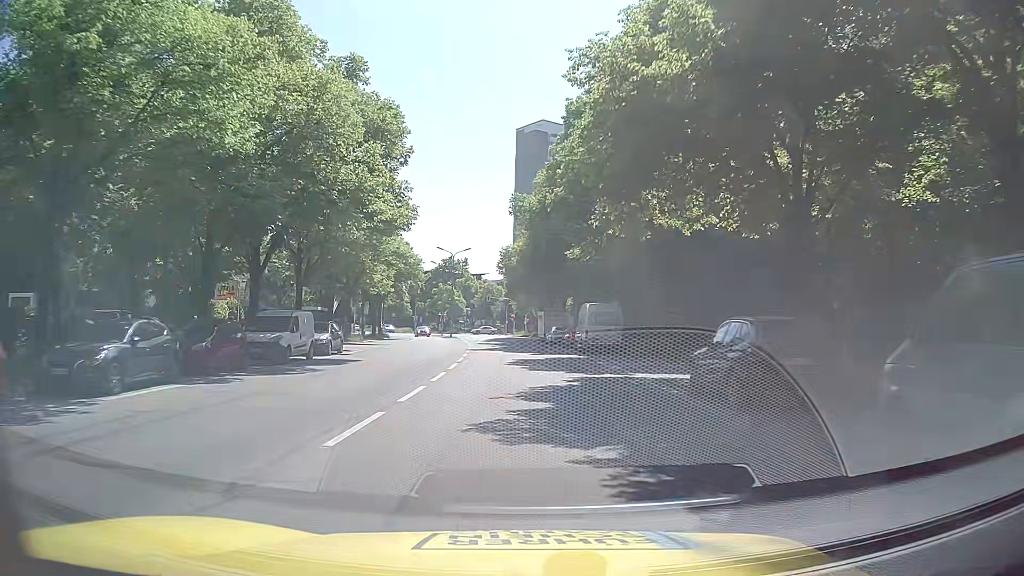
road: secondary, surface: asphalt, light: Day
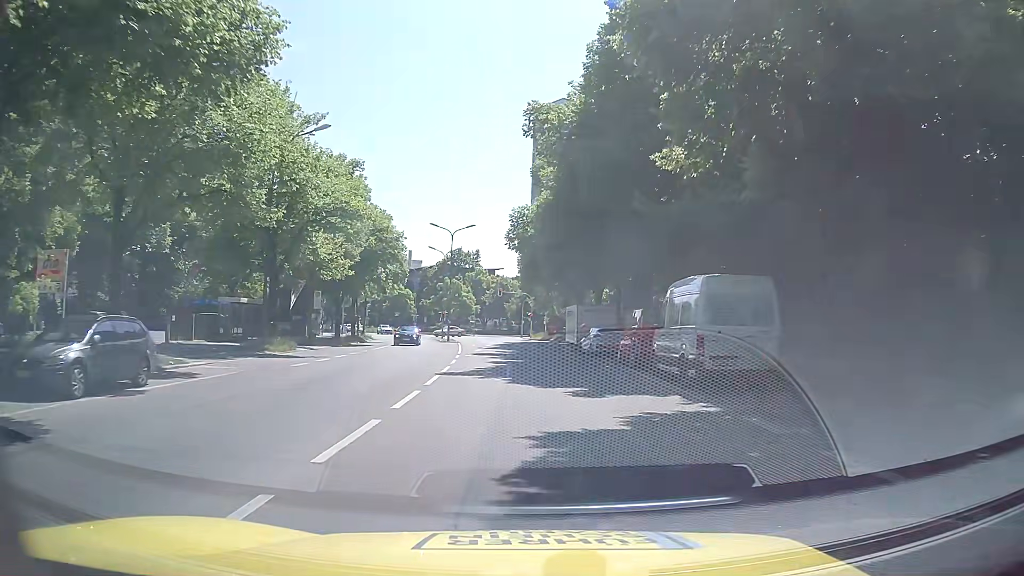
(-0.2, +18.8) m; -1°
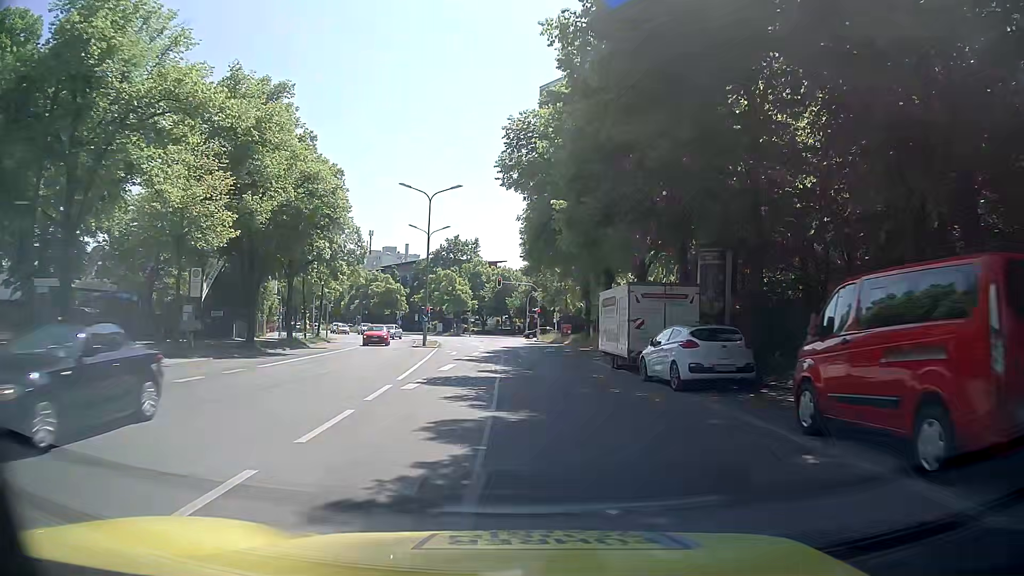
(+0.1, +16.9) m; 0°
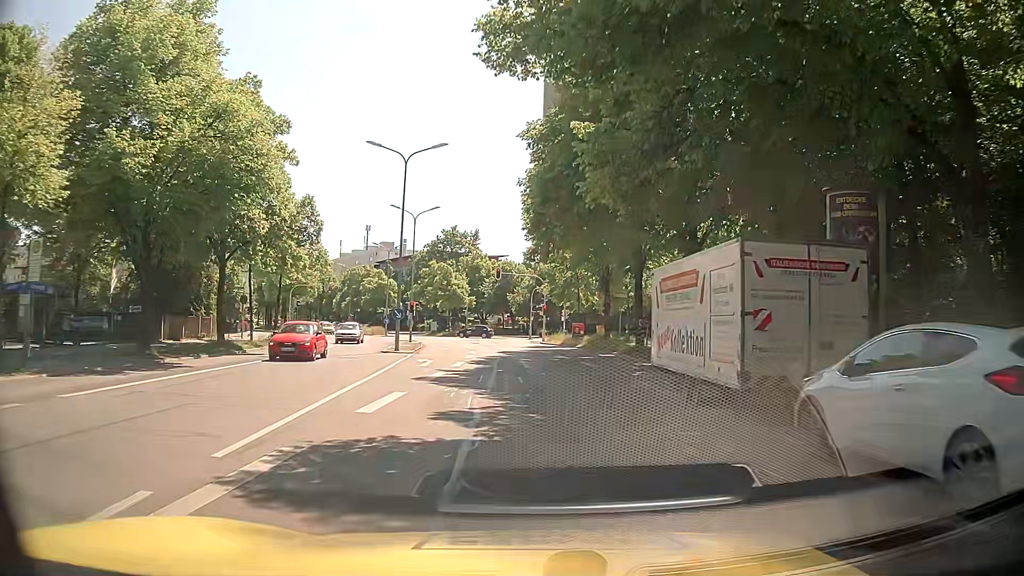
(-0.1, +10.2) m; -1°
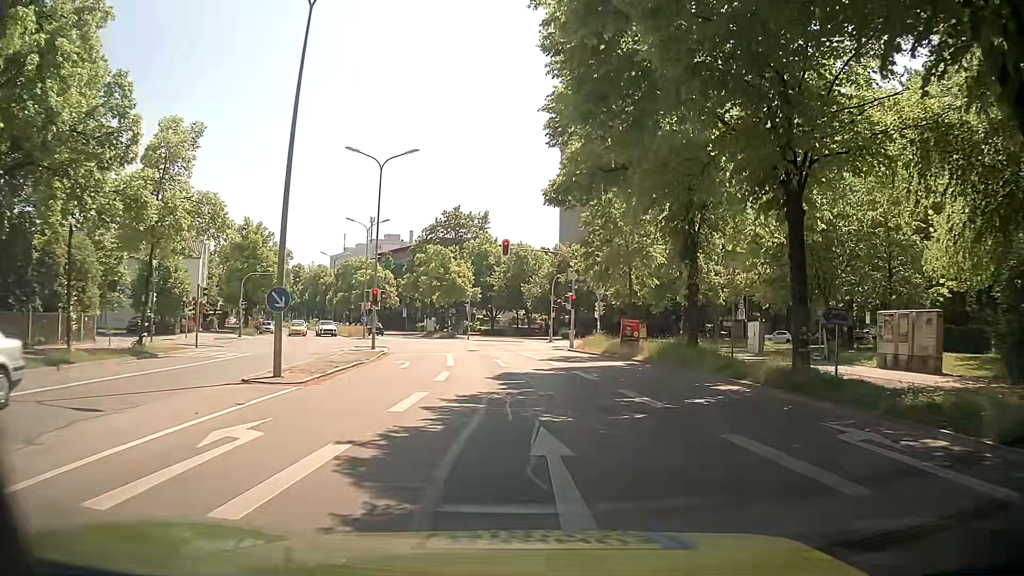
(0.0, +17.9) m; -1°
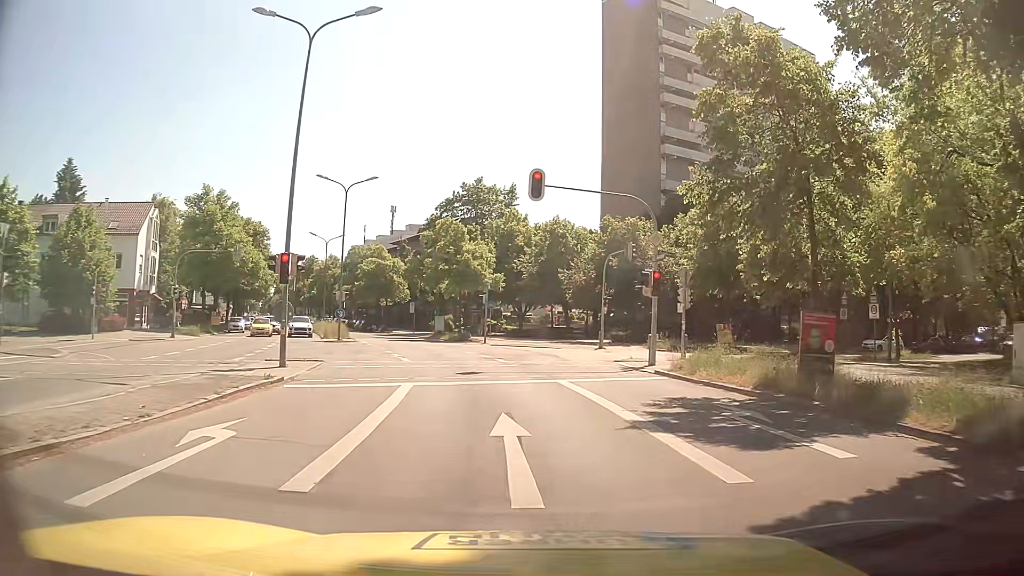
(-0.2, +17.2) m; -2°
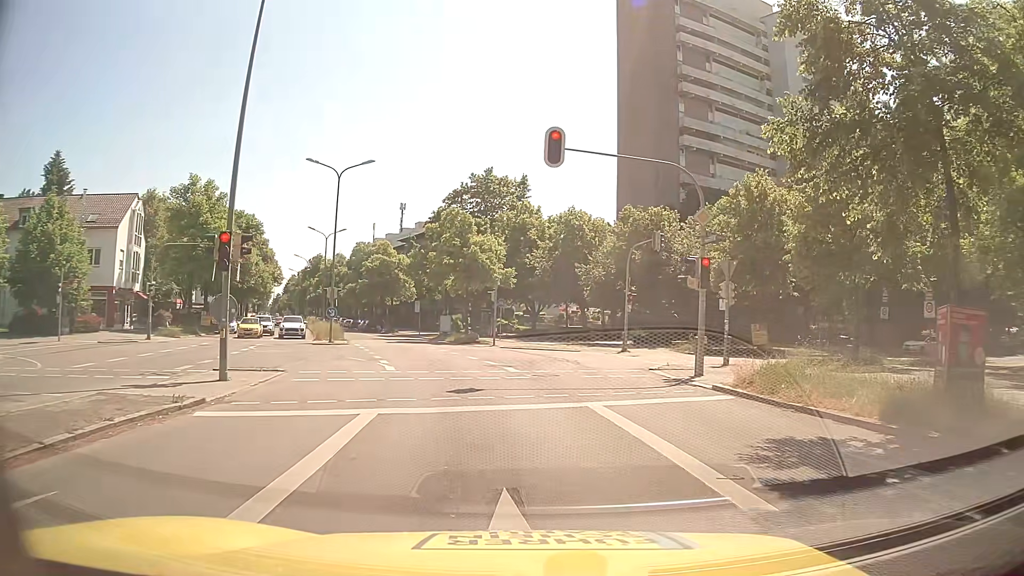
(-0.1, +4.6) m; -2°
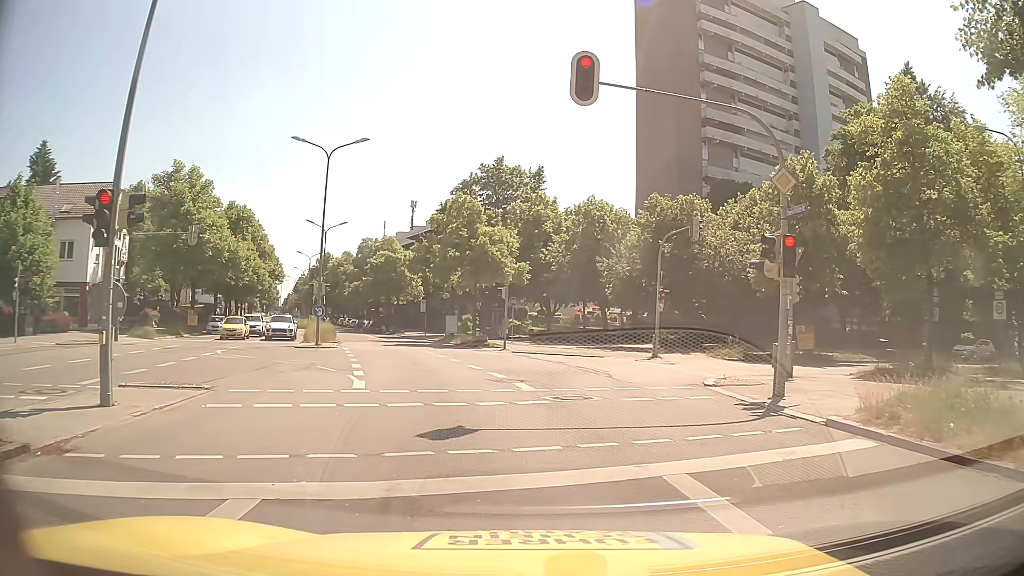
(-0.1, +4.8) m; -2°
